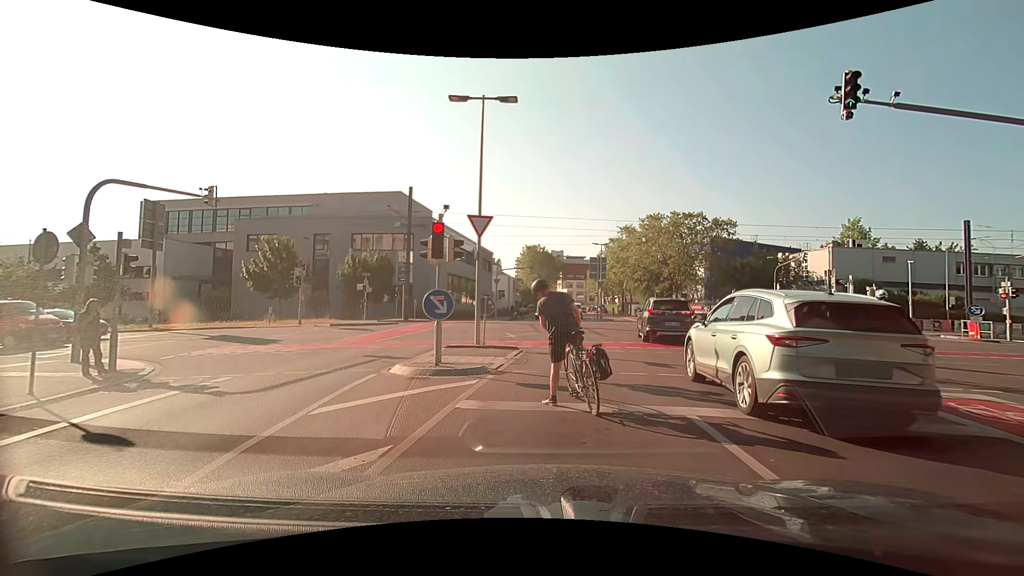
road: secondary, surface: asphalt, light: Day
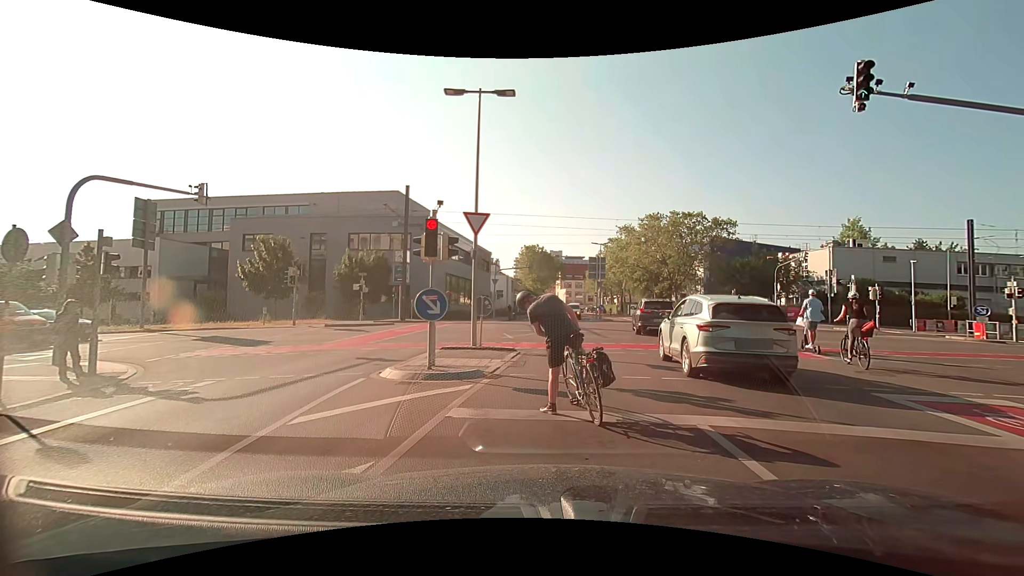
(0.0, +0.5) m; 0°
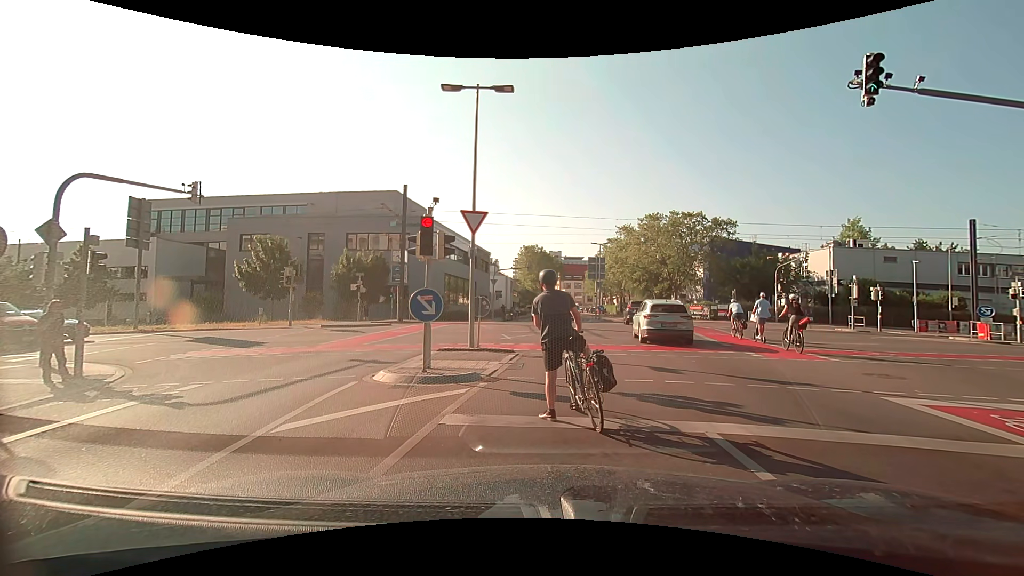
(0.0, +0.3) m; 0°
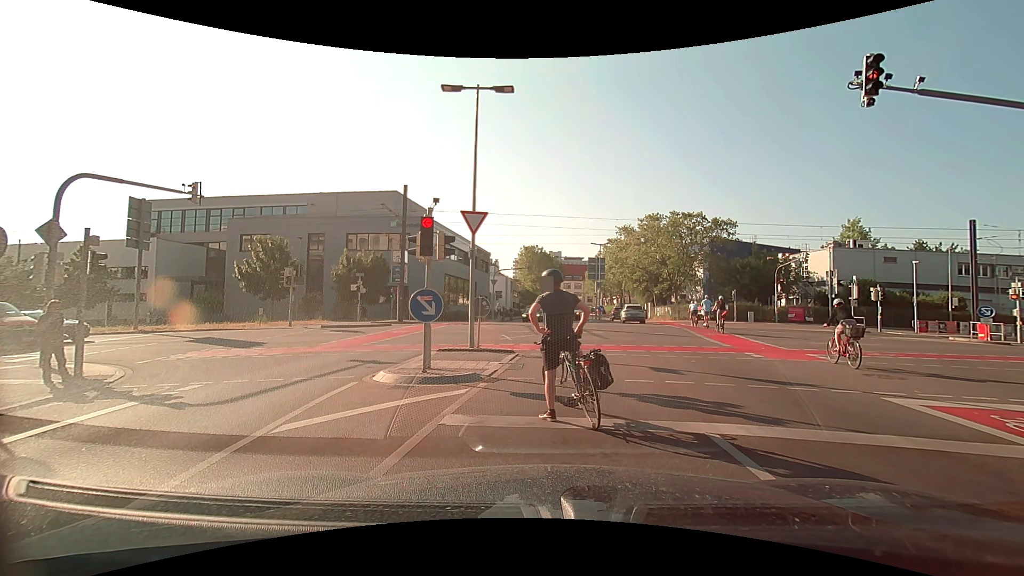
(0.0, +0.1) m; 0°
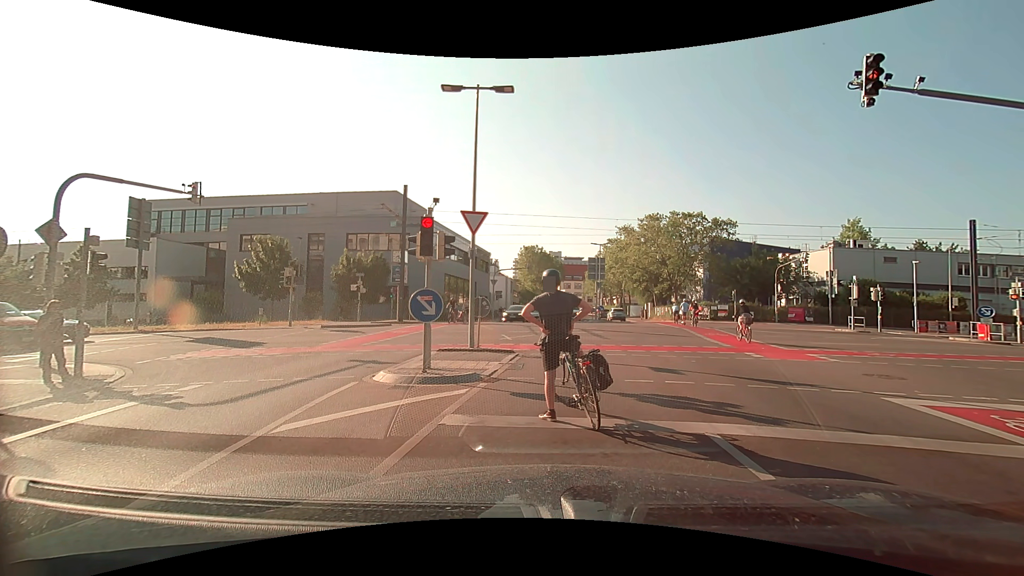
(0.0, 0.0) m; 0°
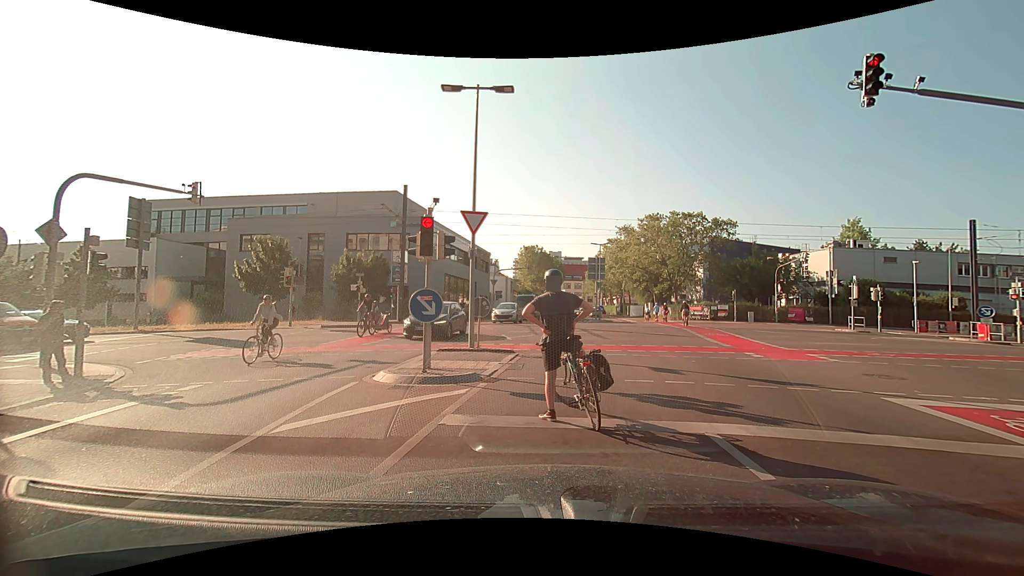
(0.0, 0.0) m; 0°
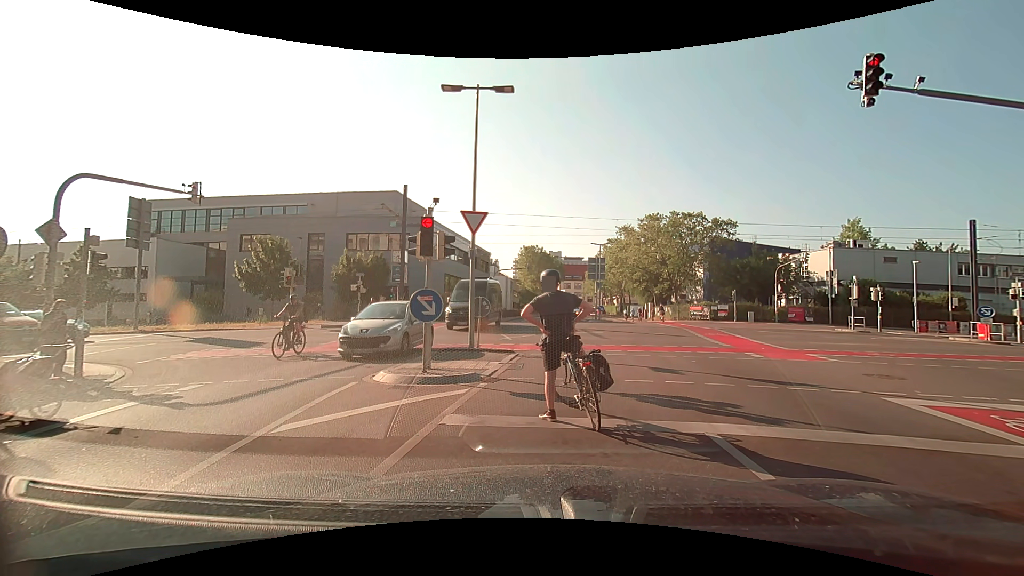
(0.0, 0.0) m; 0°
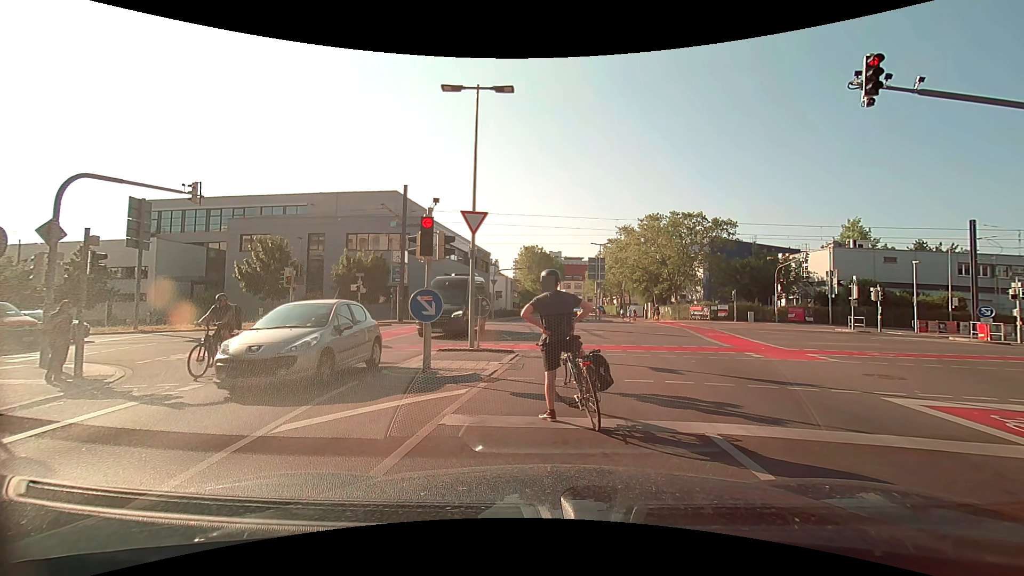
(0.0, 0.0) m; 0°
(0, +10) (0, +20) (-3, +30) (-7, +38) (-16, +43) (-26, +44) (-36, +43) (-46, +42) (-56, +41) (-66, +39) m
